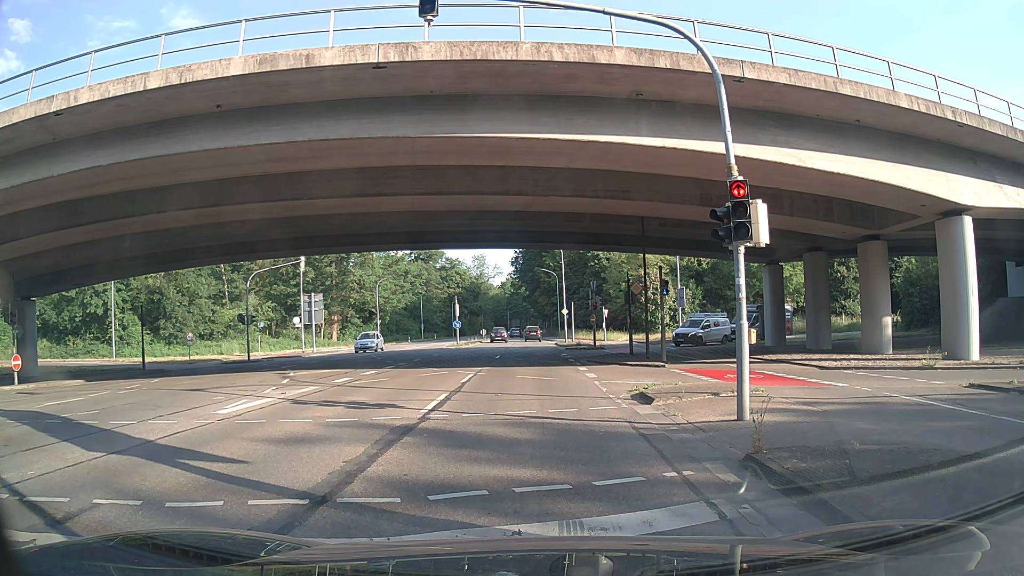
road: secondary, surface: asphalt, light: Day
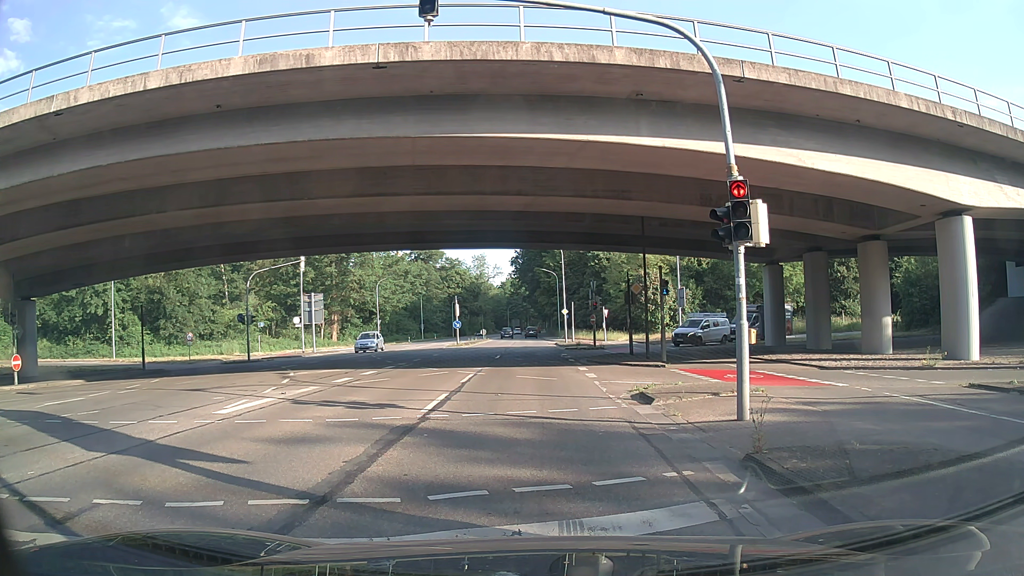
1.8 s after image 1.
(0.0, 0.0) m; 0°
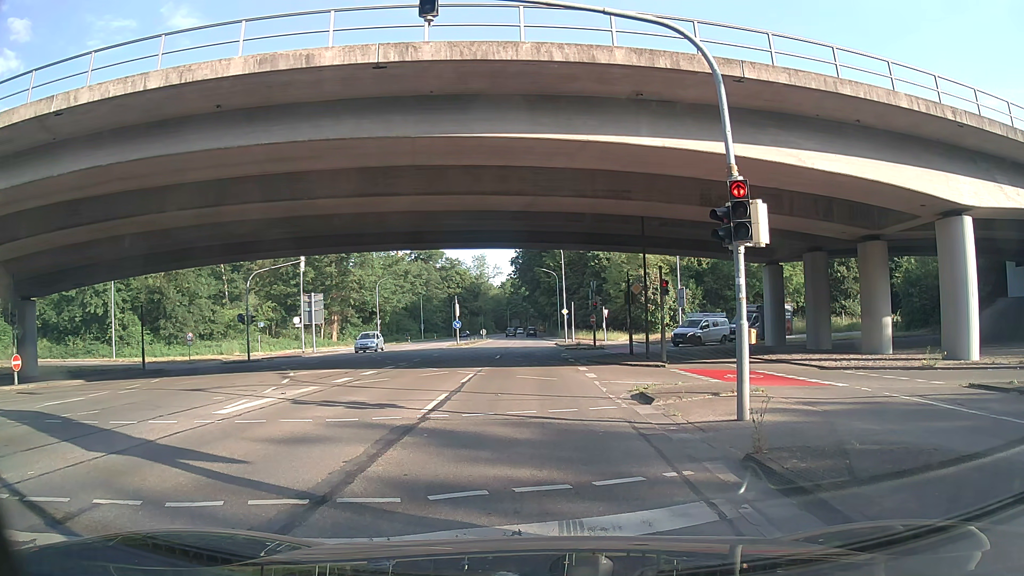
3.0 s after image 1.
(0.0, 0.0) m; 0°
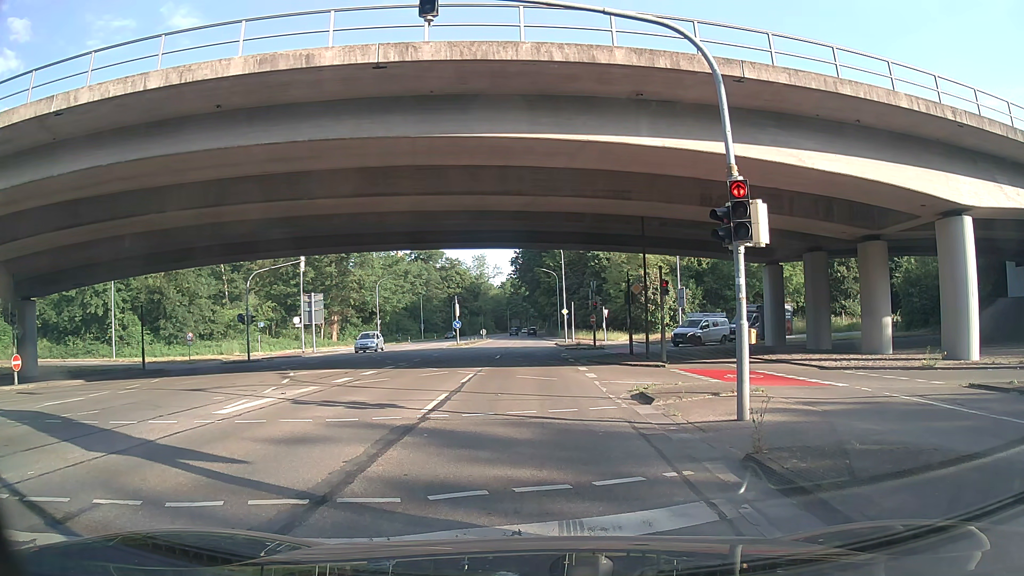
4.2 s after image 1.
(0.0, 0.0) m; 0°
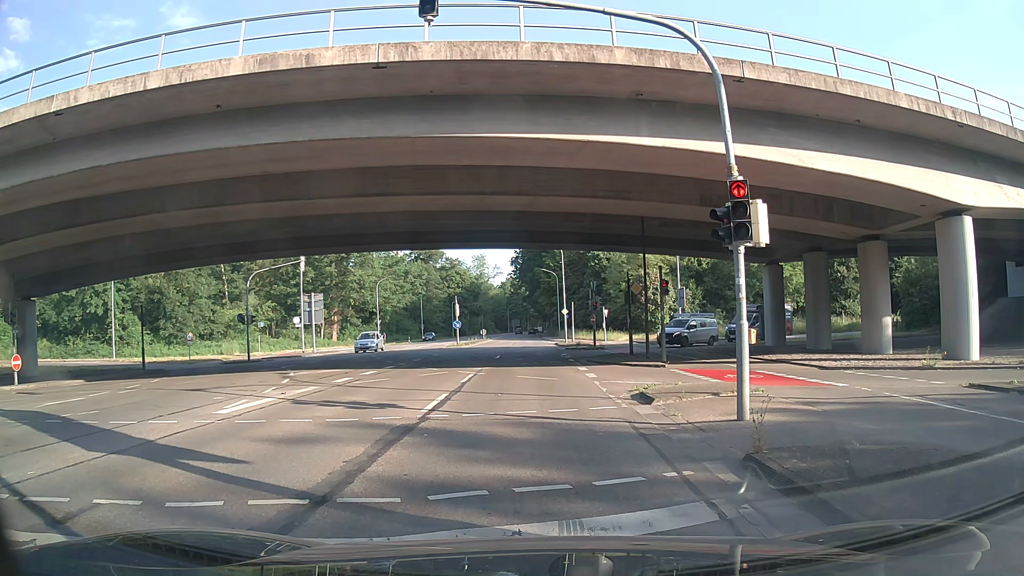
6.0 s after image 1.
(0.0, 0.0) m; 0°
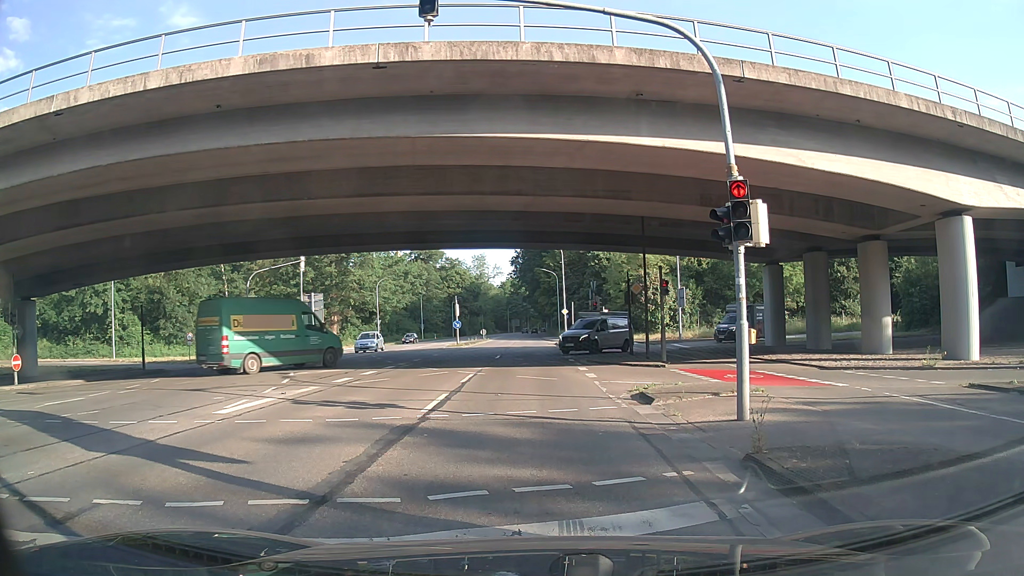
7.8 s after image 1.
(0.0, 0.0) m; 0°
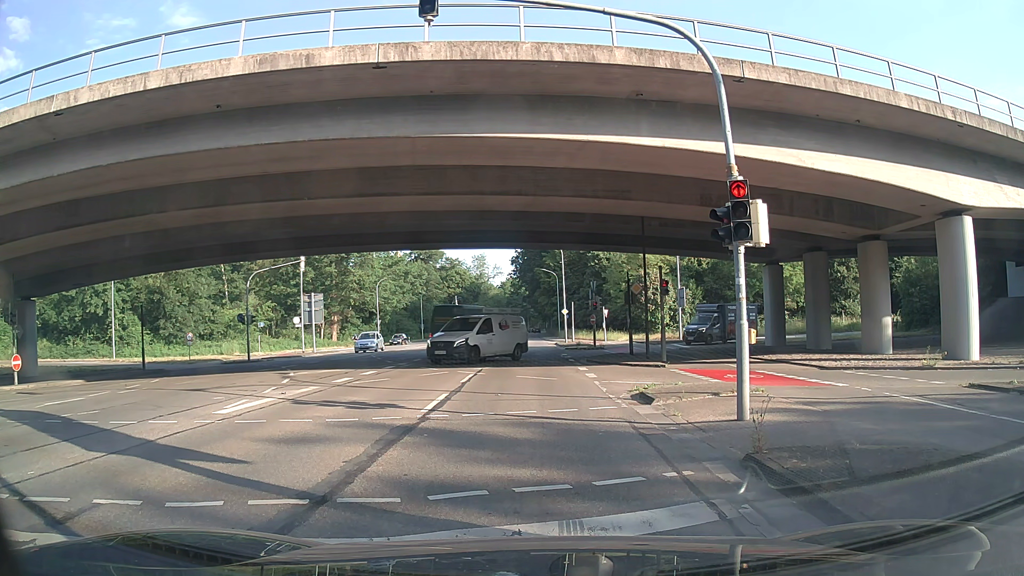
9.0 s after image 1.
(0.0, 0.0) m; 0°
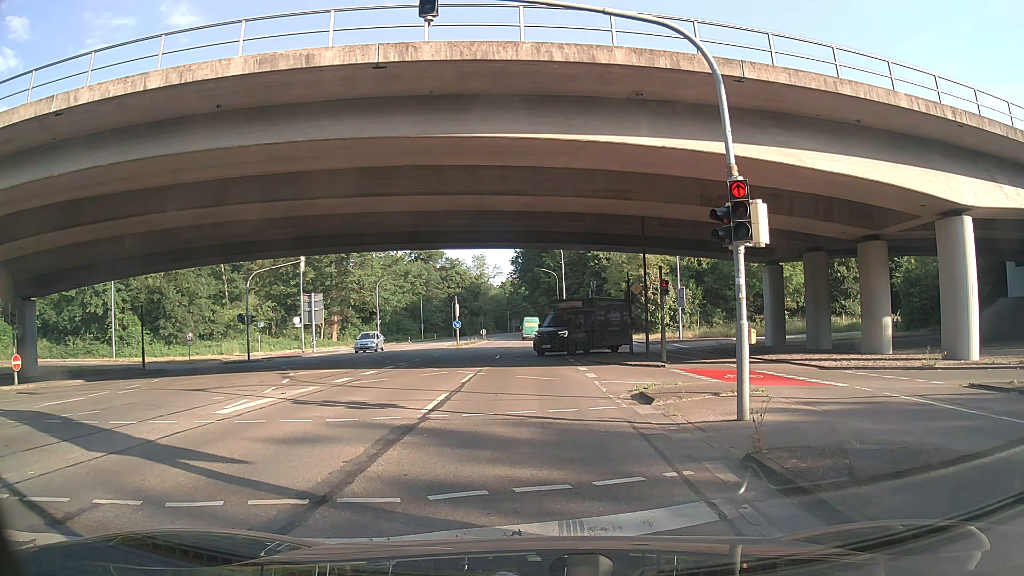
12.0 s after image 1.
(0.0, 0.0) m; 0°
(0, +10) (+1, +20) (+1, +30) (+1, +40) (+1, +50) (+1, +60) (+2, +70) (+2, +80) (+3, +90) (+3, +100) m
